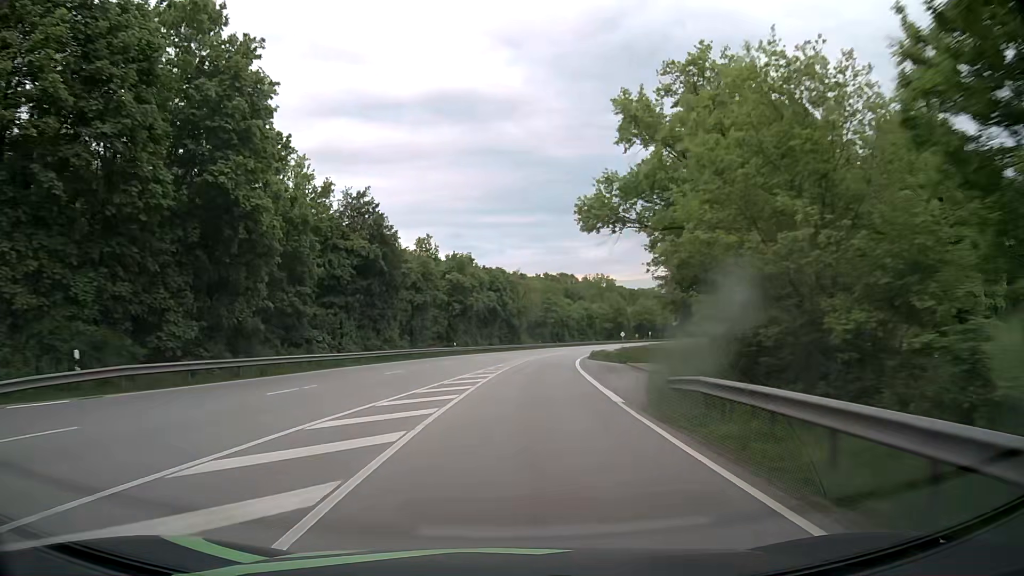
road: primary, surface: asphalt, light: Day
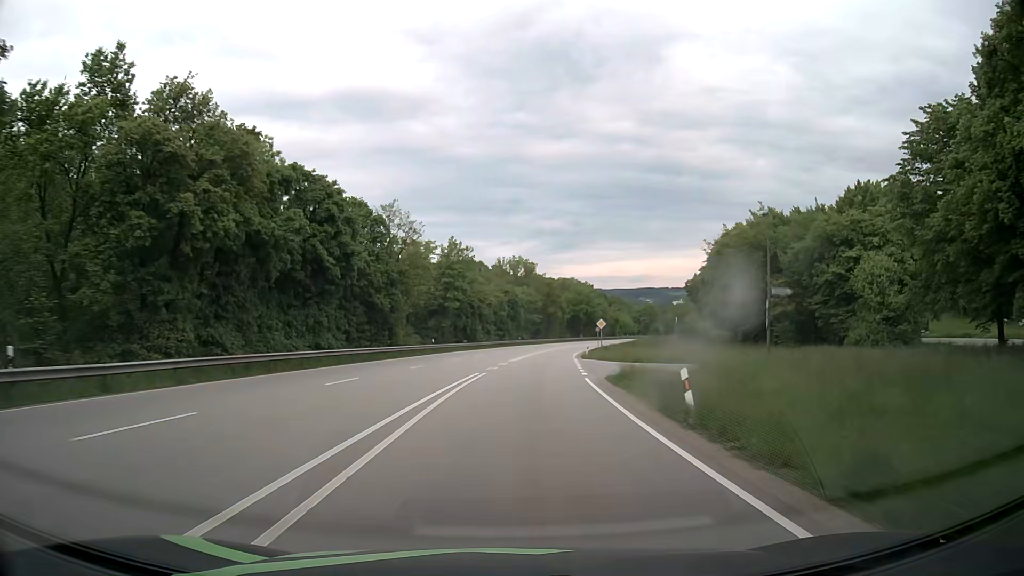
(+3.8, +56.4) m; +8°
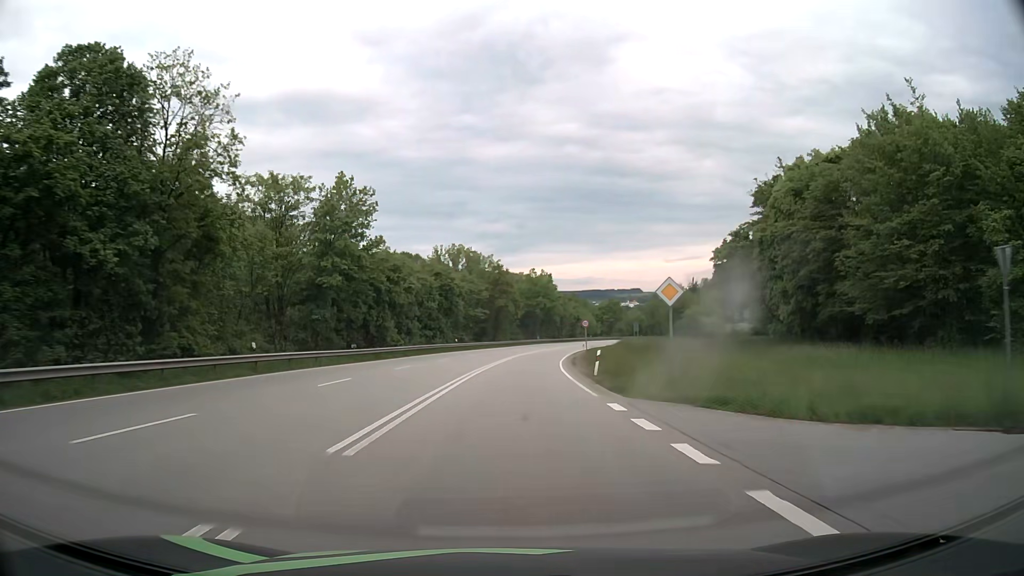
(+1.7, +35.4) m; +5°
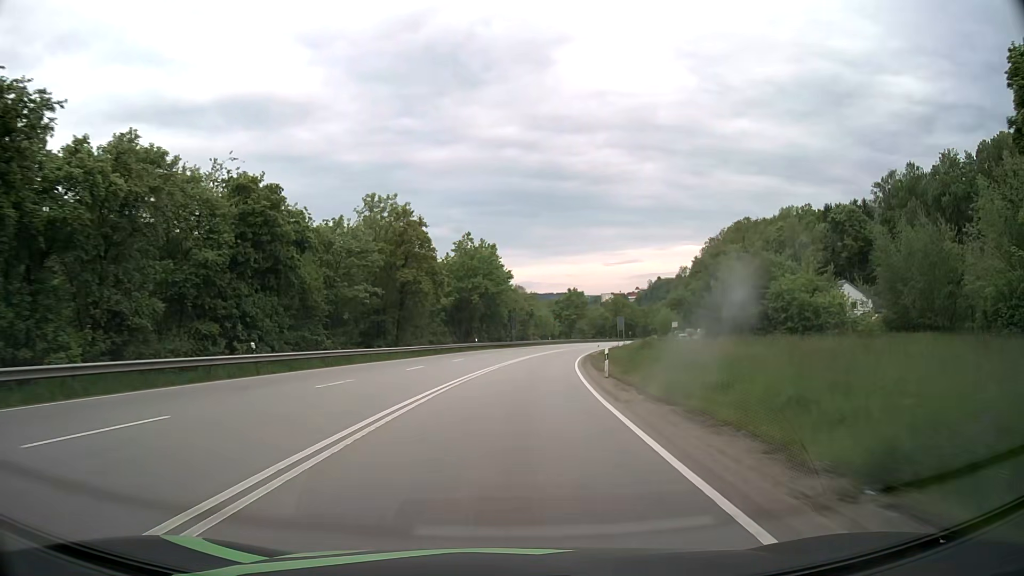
(+2.3, +48.2) m; +5°
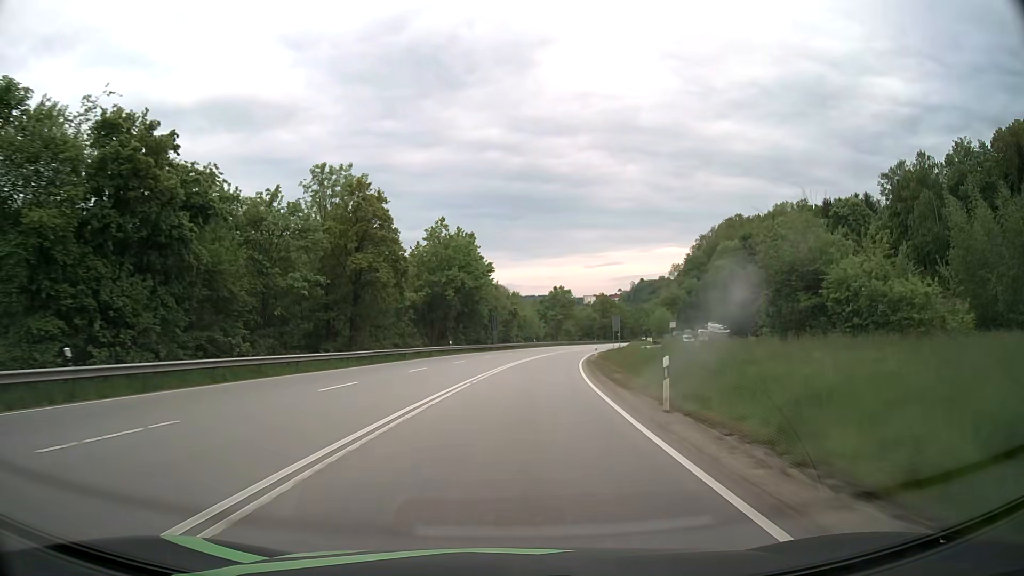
(+0.2, +11.9) m; +2°
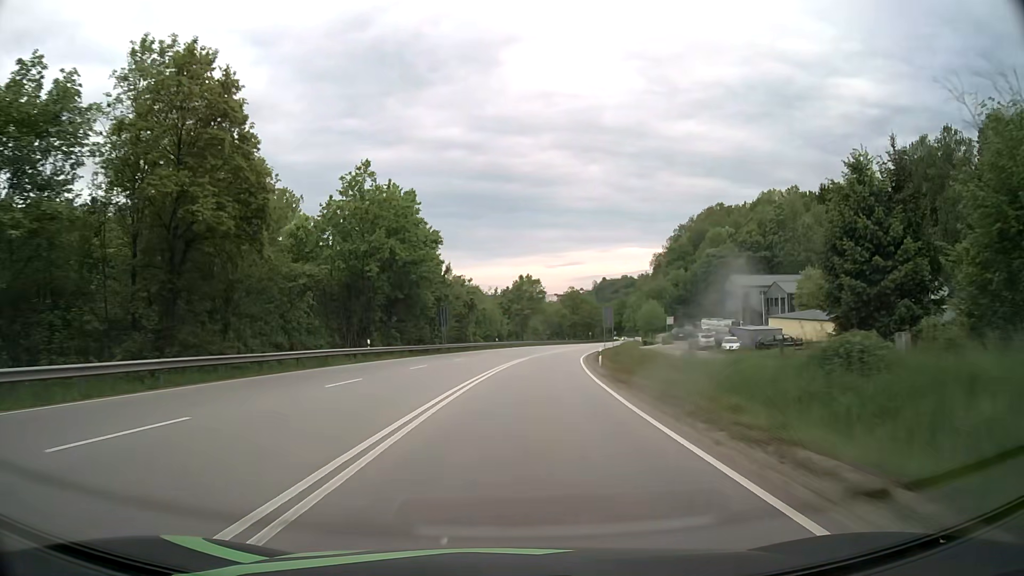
(+0.6, +23.5) m; +3°
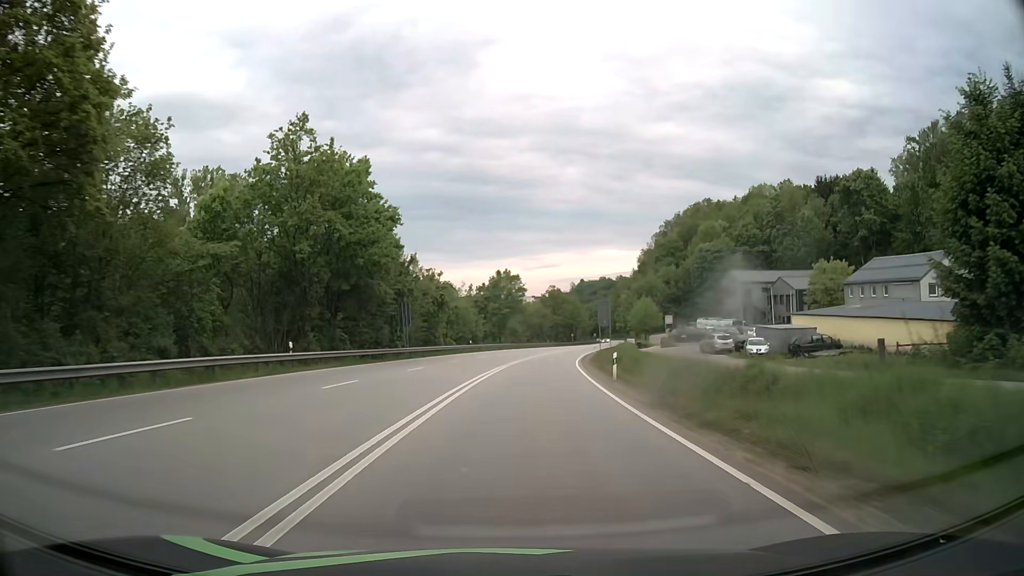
(+0.2, +11.7) m; +2°
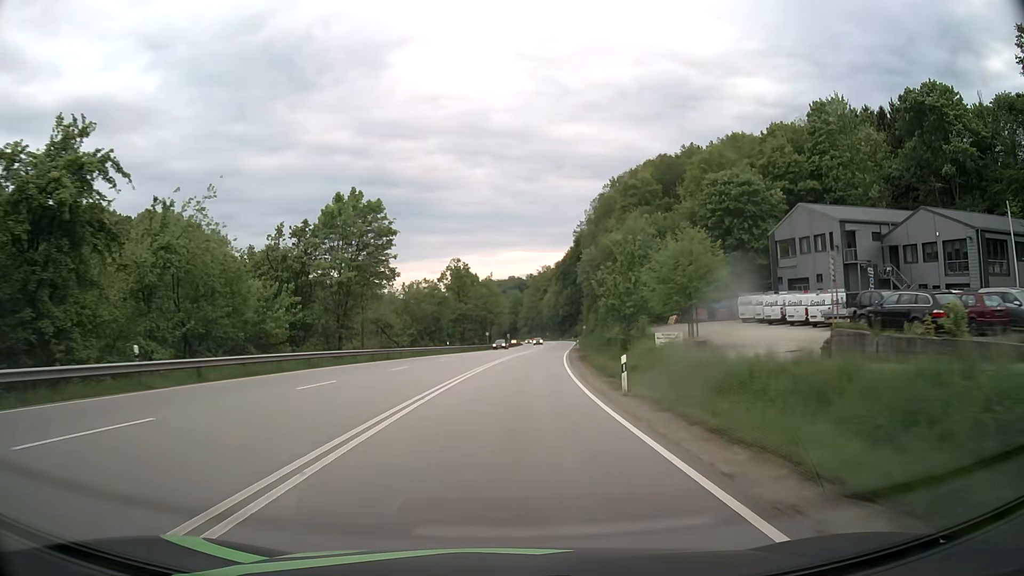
(+4.4, +58.3) m; +8°
(0, +10) (0, +20) (+1, +30) (+2, +40) (+2, +50) (+3, +60) (+5, +70) (+6, +80) (+7, +90) (+8, +100) m
